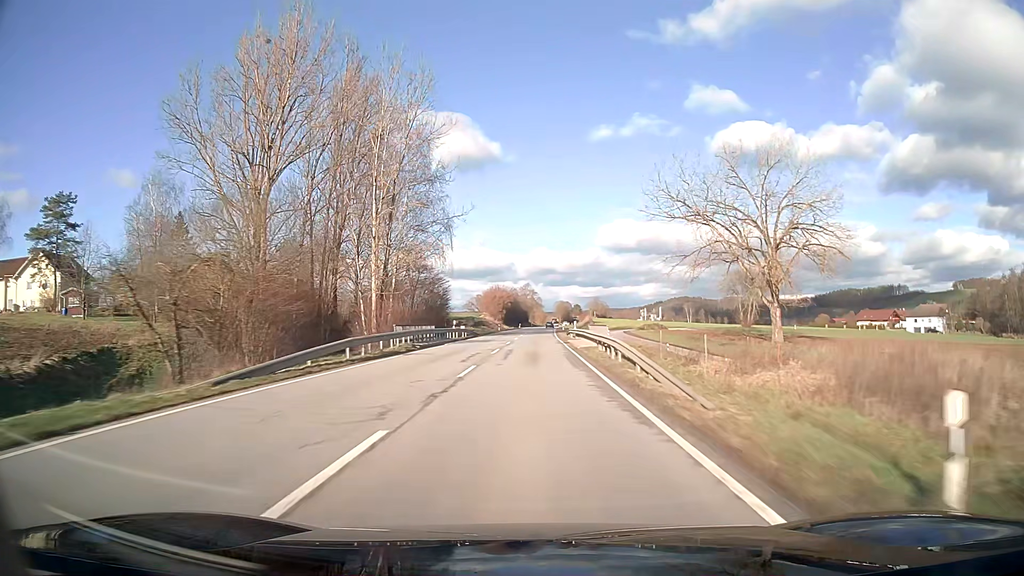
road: secondary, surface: asphalt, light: Day
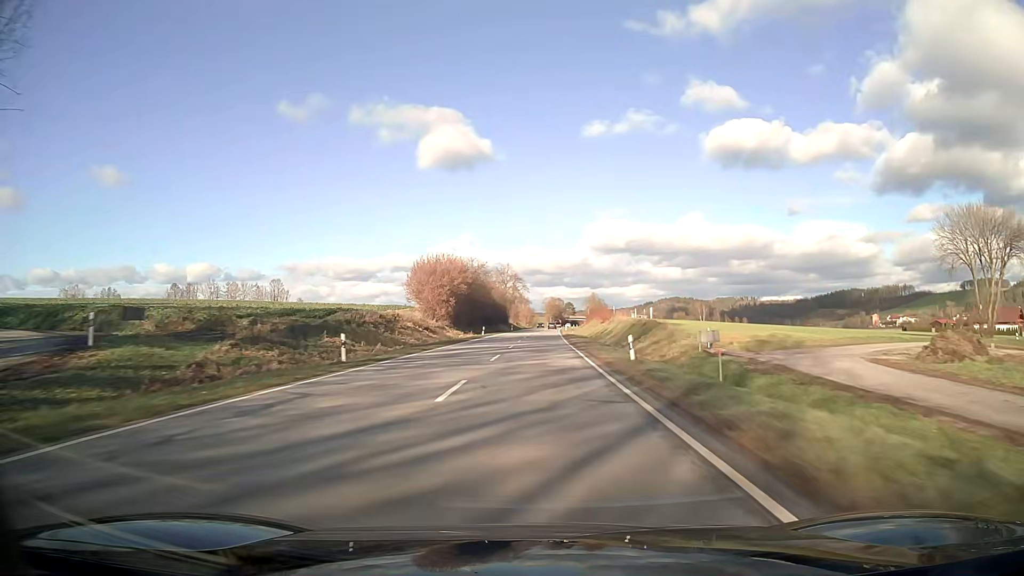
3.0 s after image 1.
(+0.8, +77.4) m; +1°
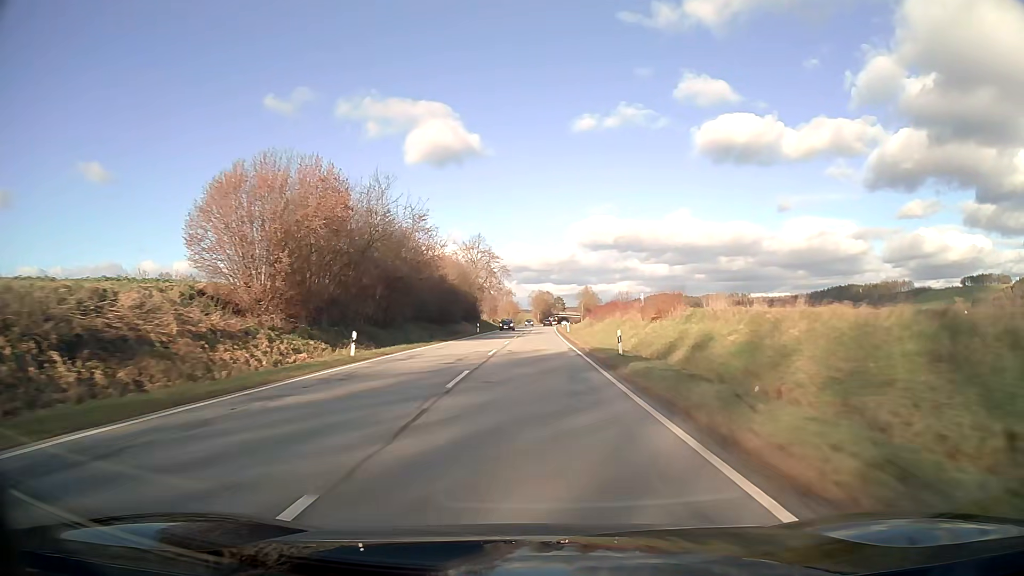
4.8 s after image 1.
(+0.5, +46.9) m; +1°
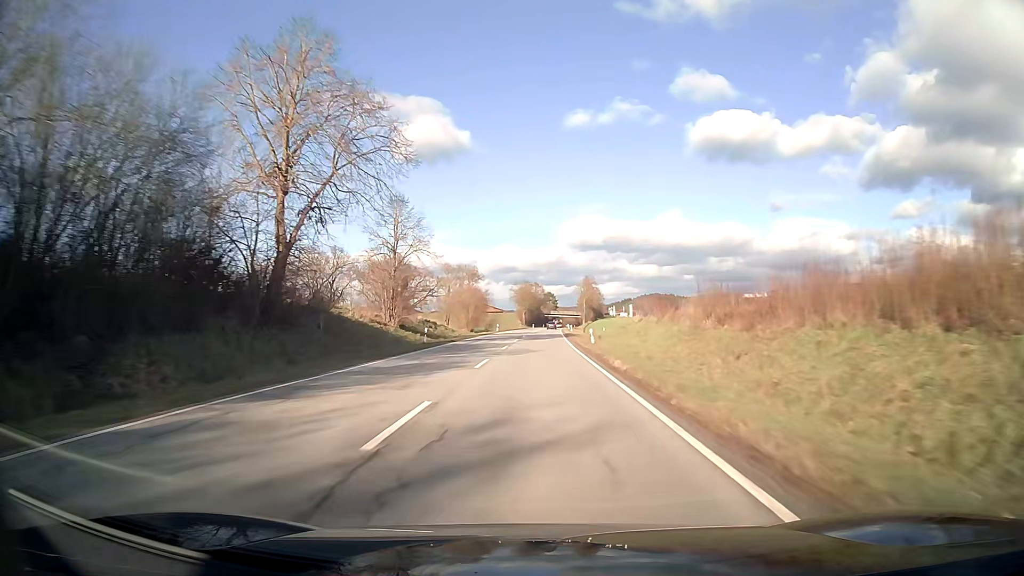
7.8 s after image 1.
(+0.8, +78.7) m; +1°
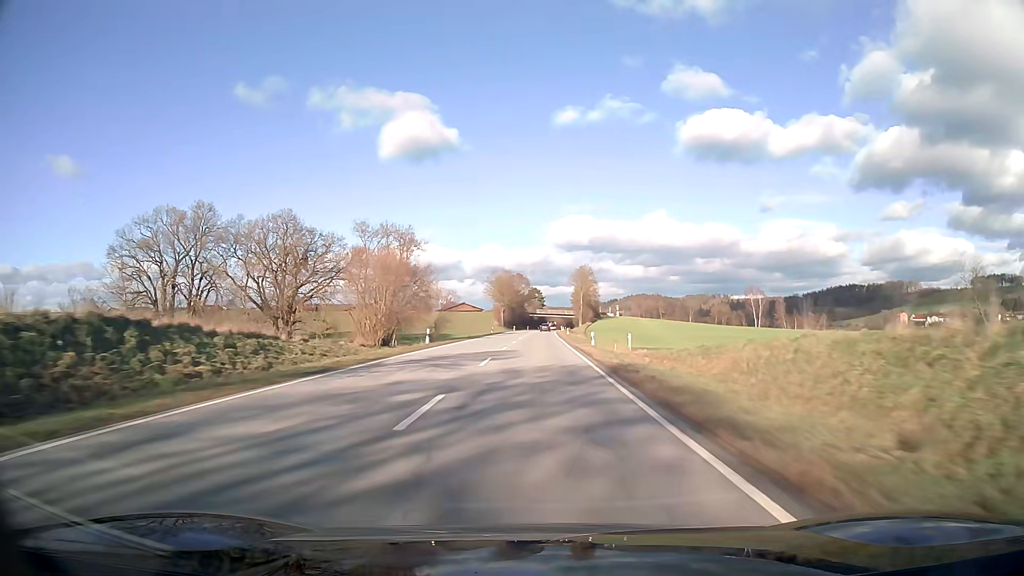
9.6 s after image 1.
(+0.5, +47.4) m; +1°
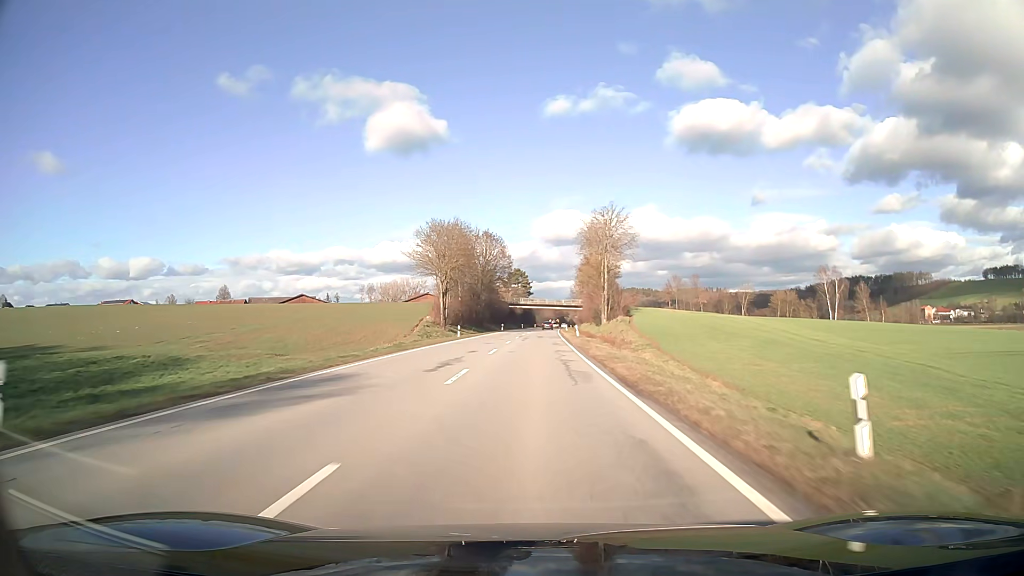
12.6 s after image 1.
(+1.0, +79.0) m; +1°
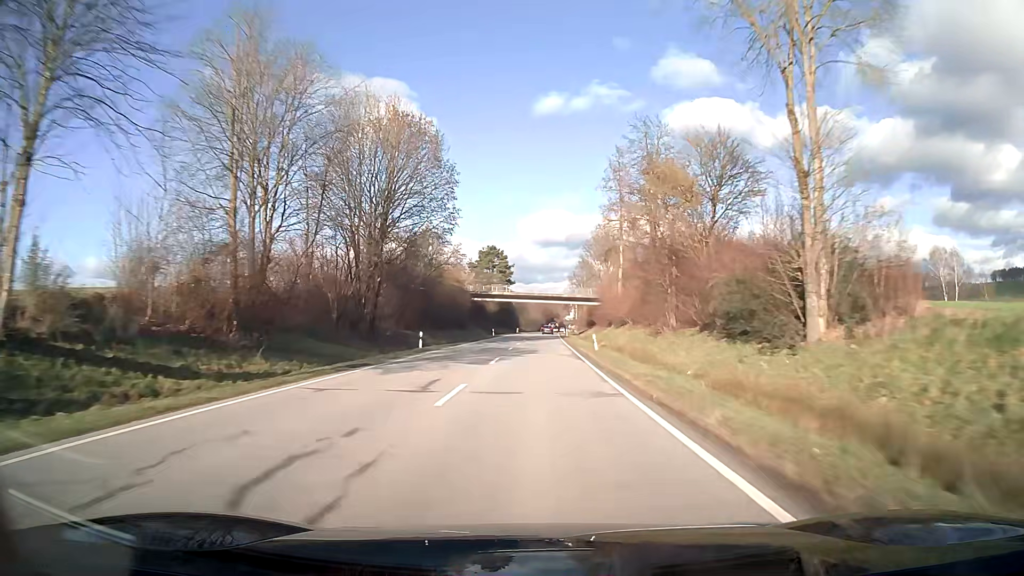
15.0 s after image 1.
(+0.6, +63.3) m; +1°
